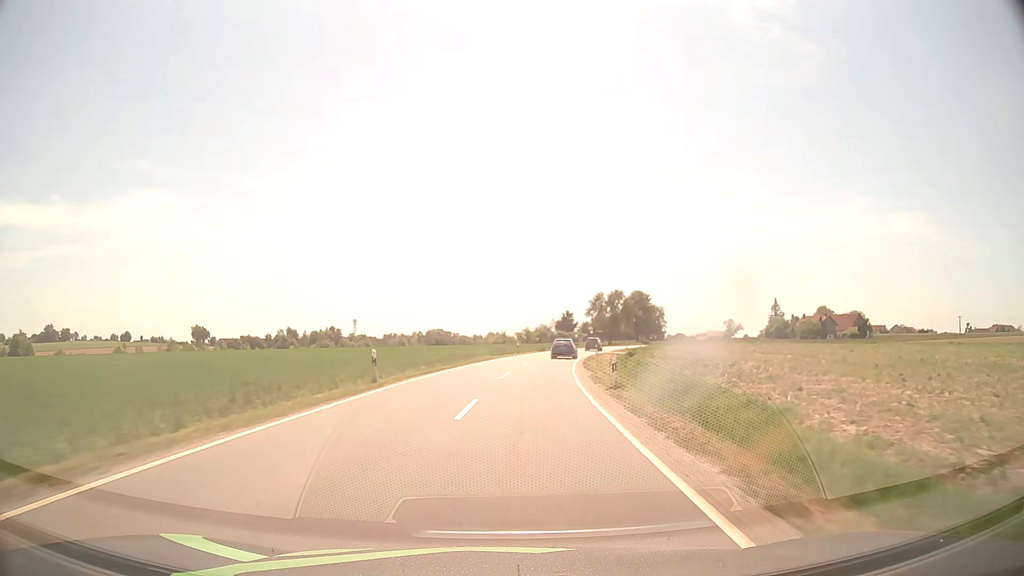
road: tertiary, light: Day
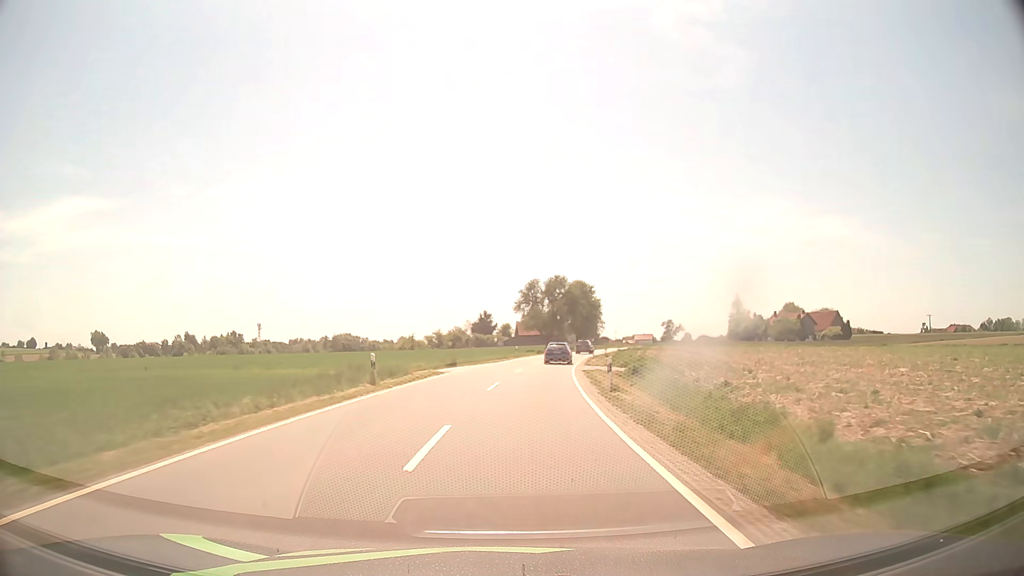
(+2.5, +40.3) m; +7°
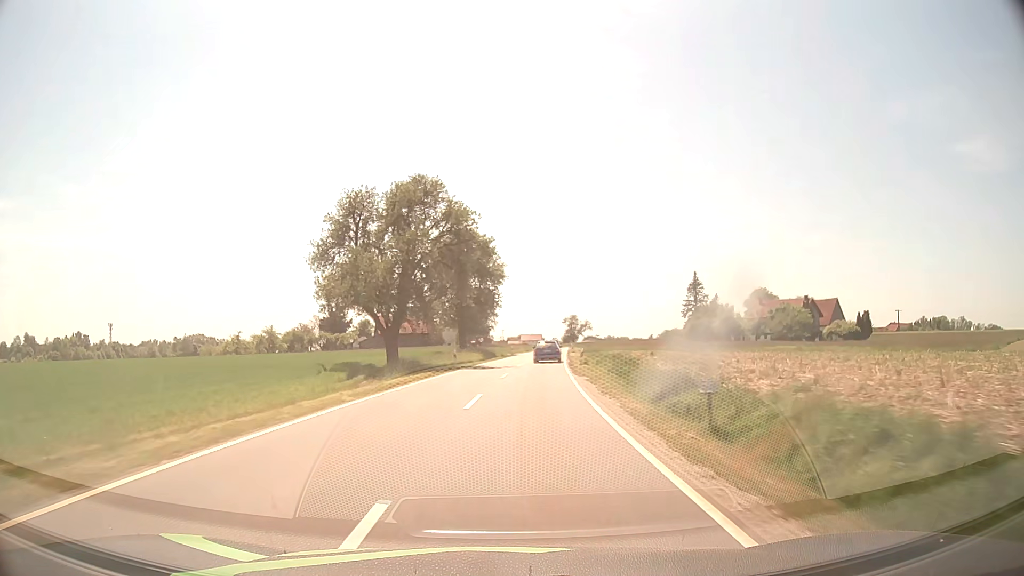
(+6.2, +65.5) m; +10°
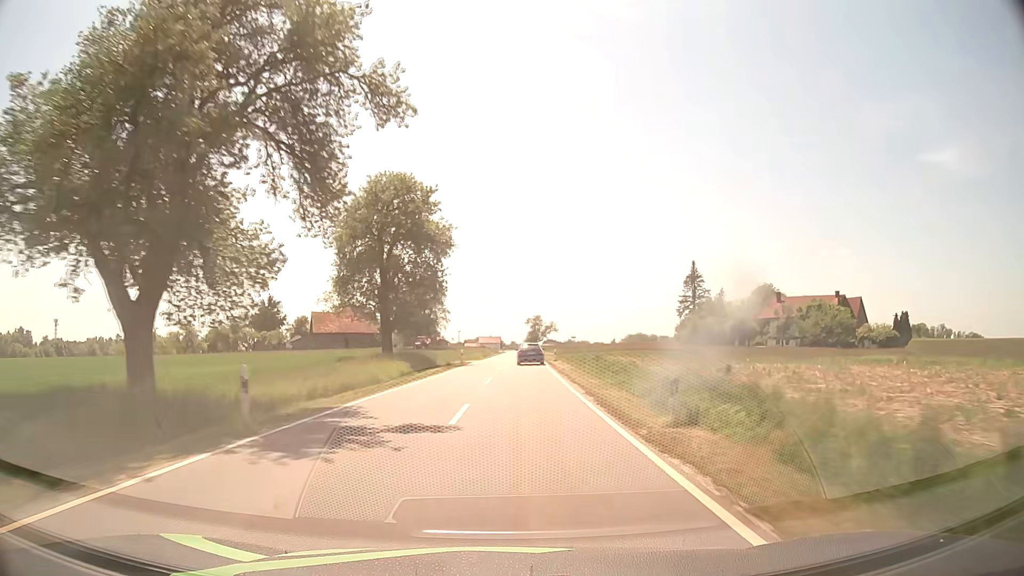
(+0.8, +26.8) m; +4°
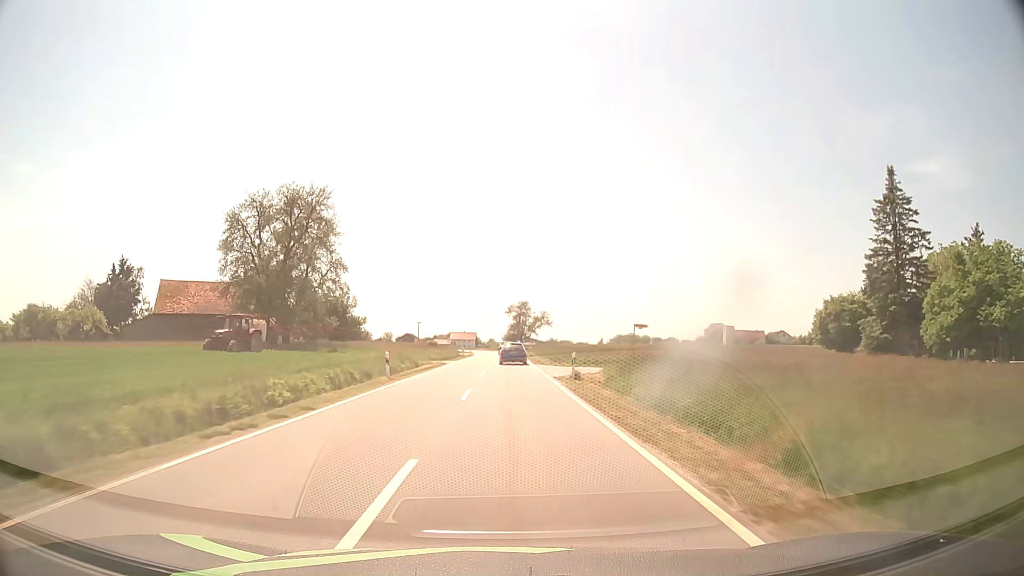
(+1.5, +68.3) m; +2°
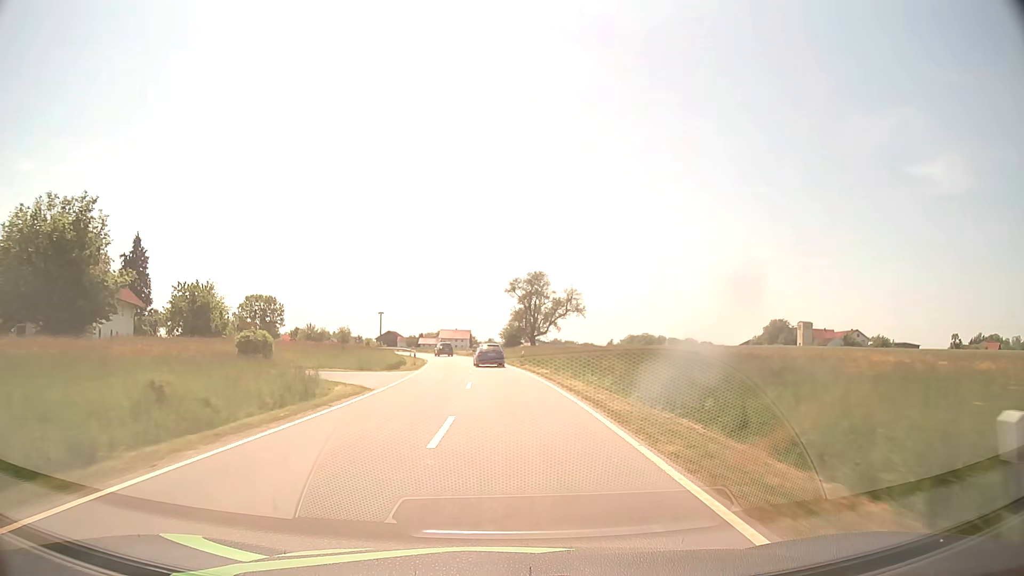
(+0.2, +68.1) m; 0°
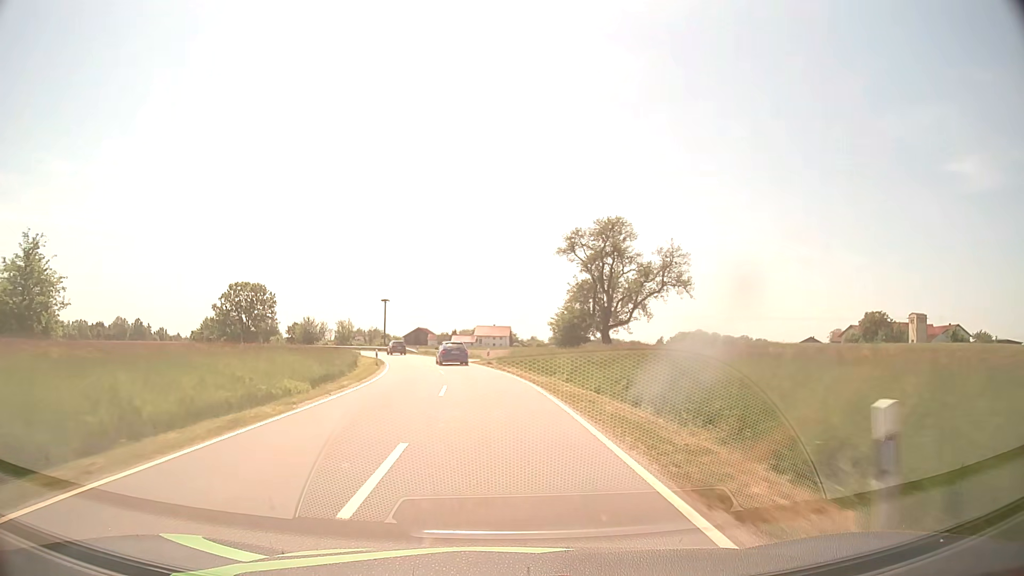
(-0.8, +40.3) m; -3°
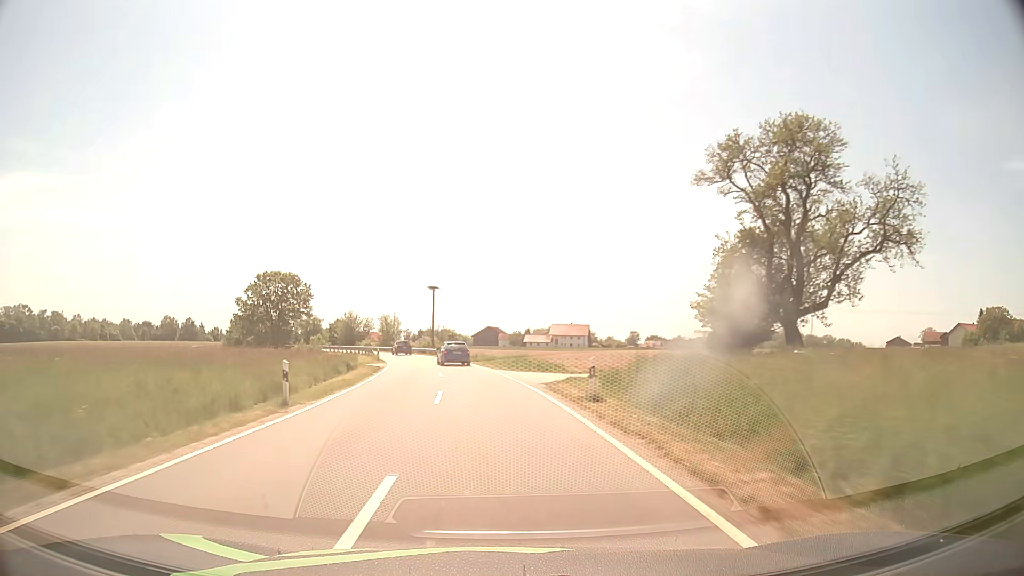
(-1.3, +26.7) m; -6°
(0, +10) (-1, +20) (-2, +30) (-3, +40) (-5, +50) (-7, +59) (-10, +69) (-13, +79) (-16, +88) (-20, +97) m
